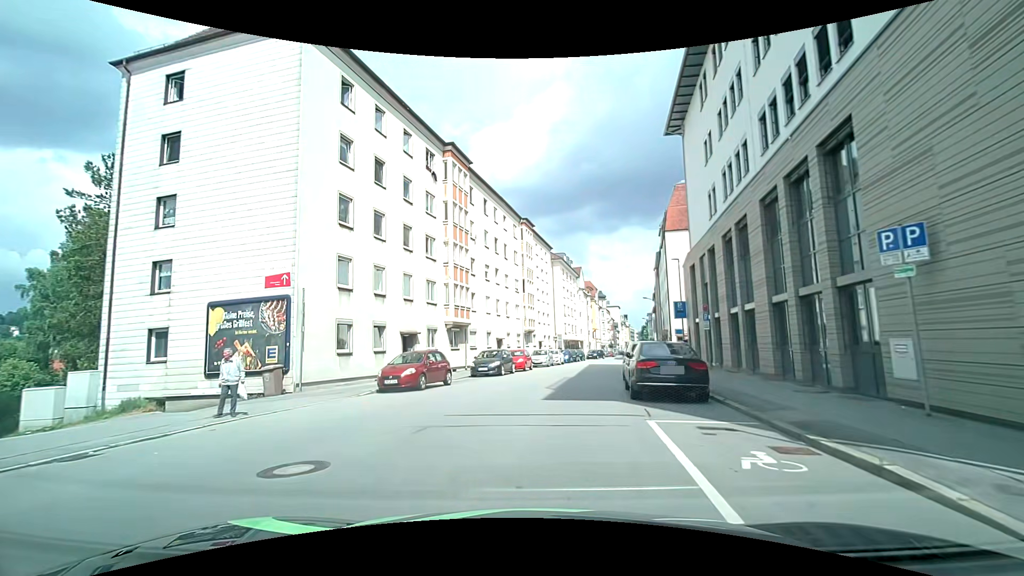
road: tertiary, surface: asphalt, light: Day
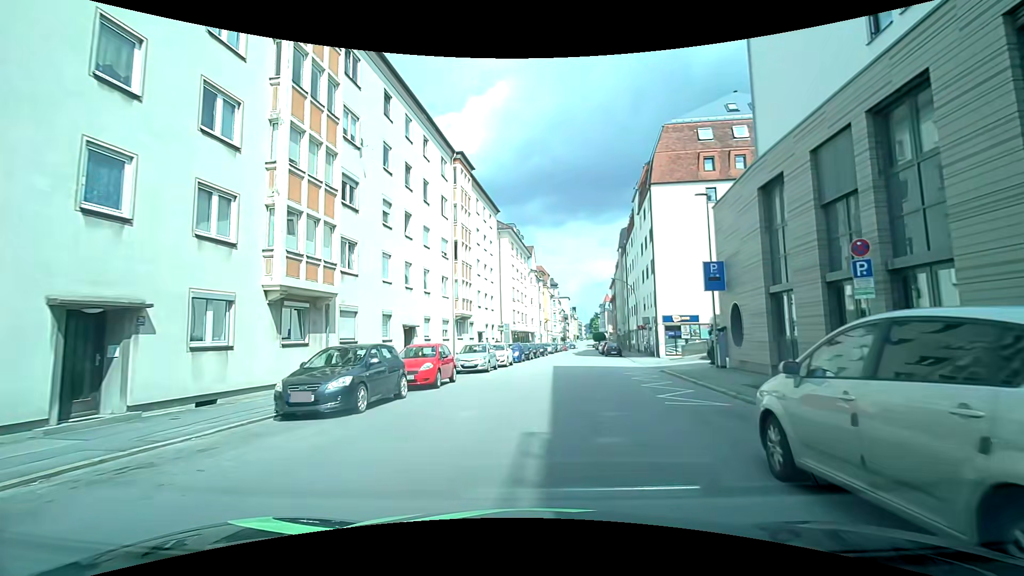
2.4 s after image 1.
(+0.9, +16.6) m; +6°
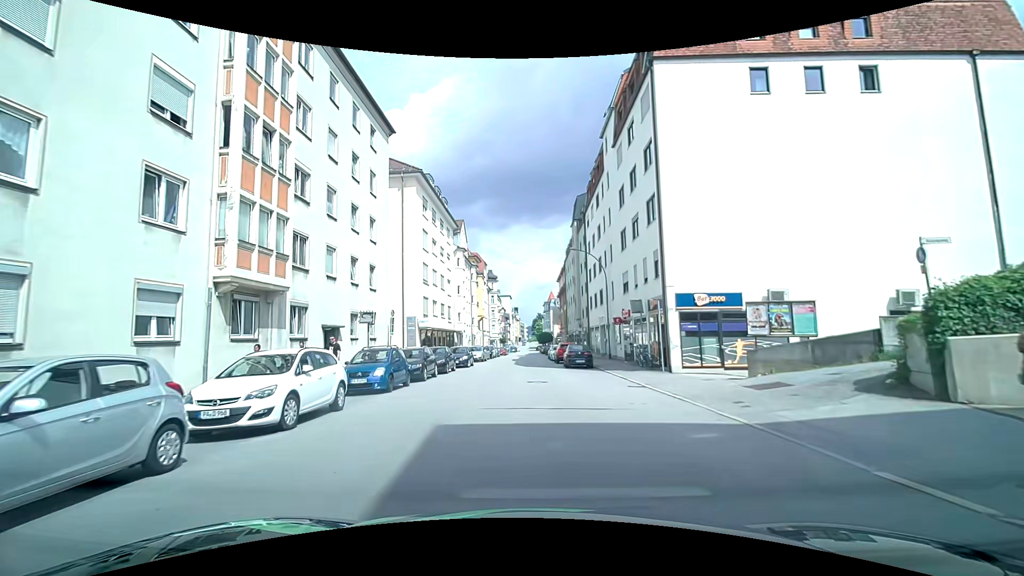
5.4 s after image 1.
(+2.1, +20.6) m; +6°
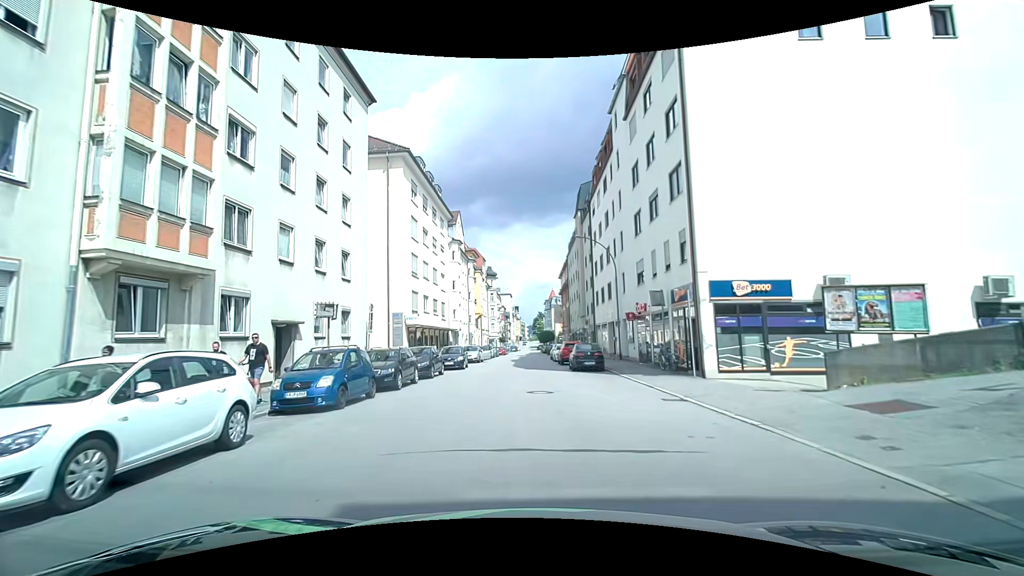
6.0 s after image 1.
(+0.1, +4.3) m; +2°
